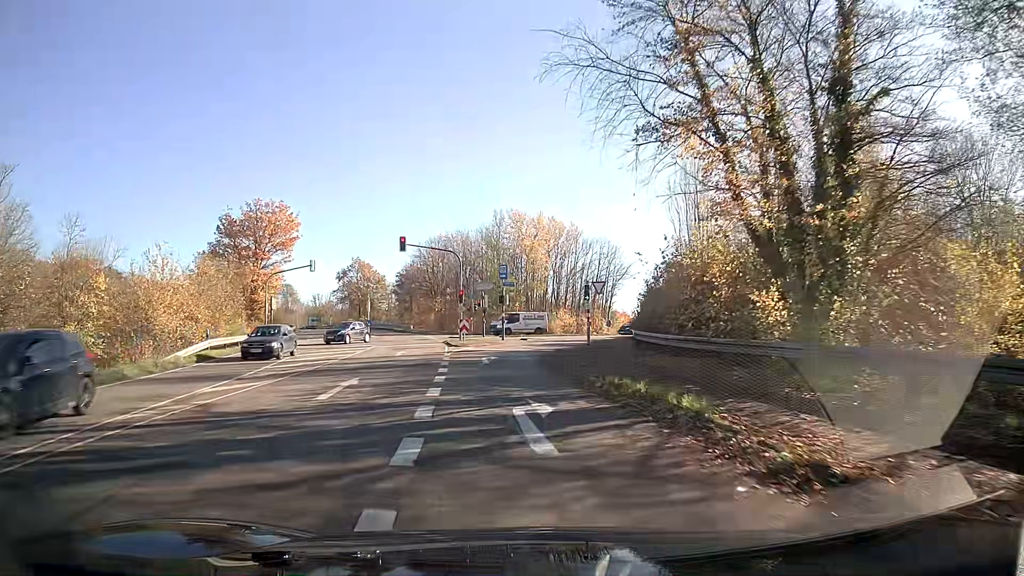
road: secondary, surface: asphalt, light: Day
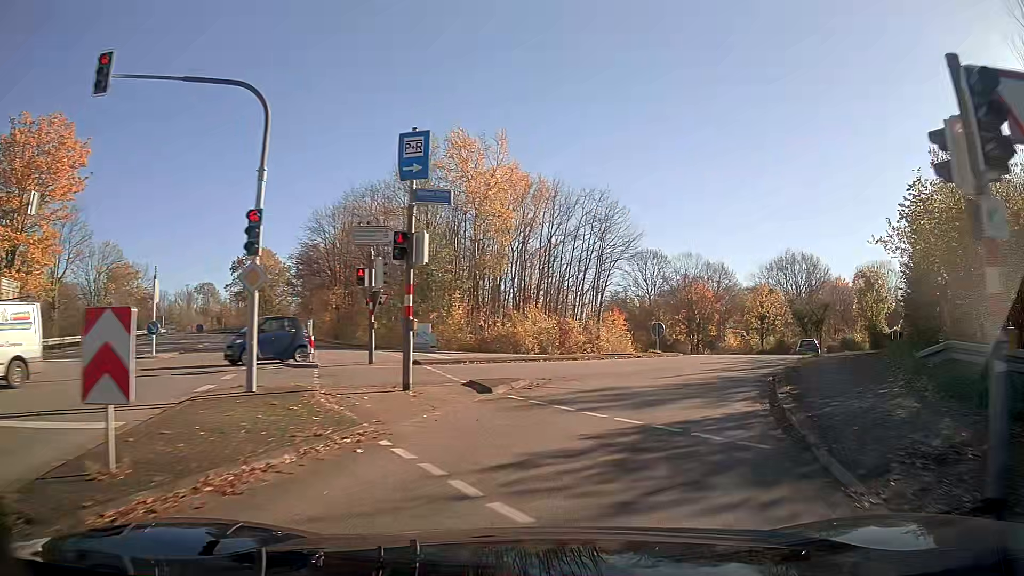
(0.0, +30.5) m; +10°
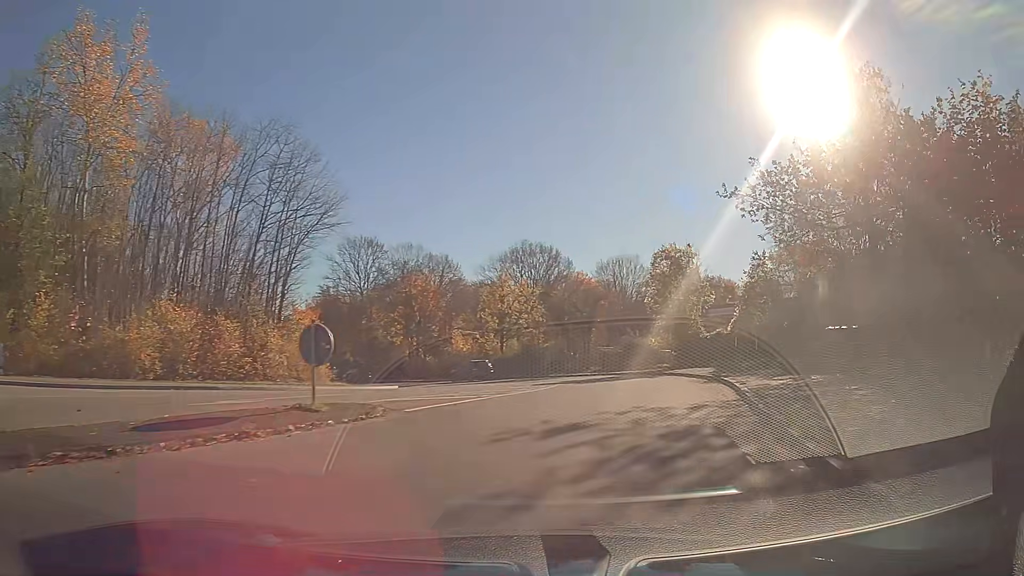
(+3.2, +16.0) m; +23°
(+1, +10) (+1, +20) (0, +30) (-3, +39) (-8, +48) (-14, +56) (-21, +63) (-27, +71) (-33, +79) (-39, +87) m
